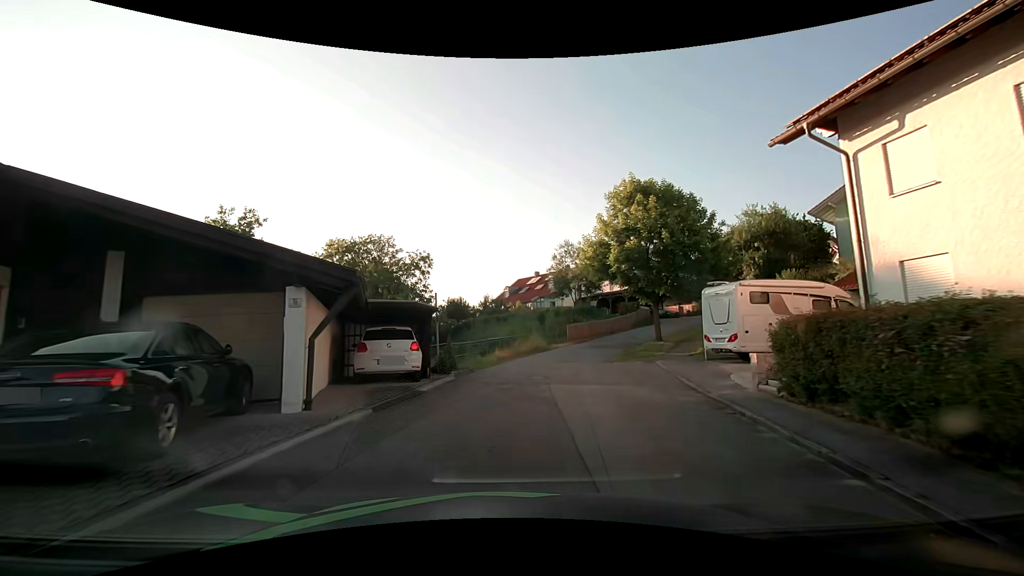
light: Day
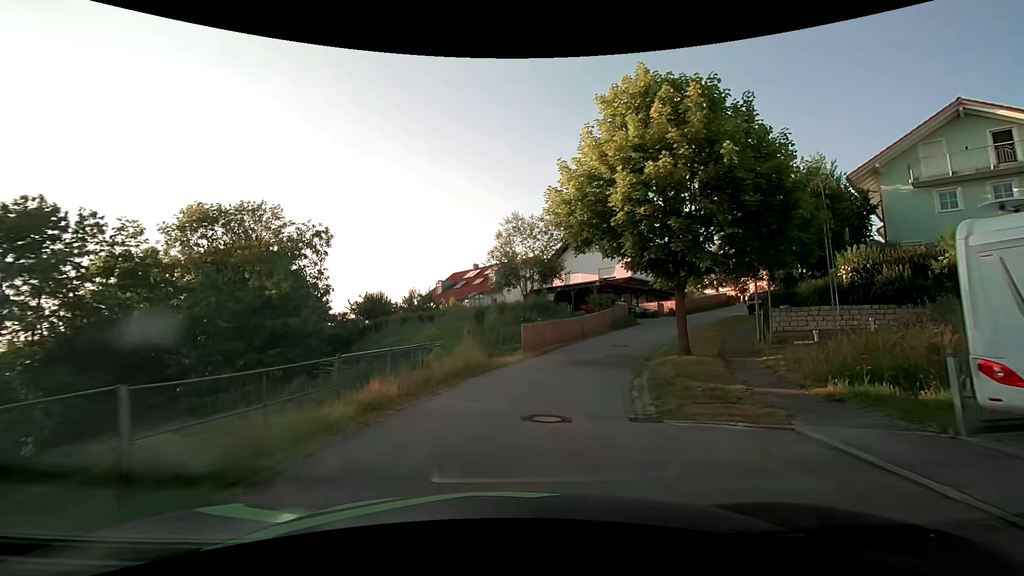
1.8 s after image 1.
(+0.7, +13.1) m; +8°
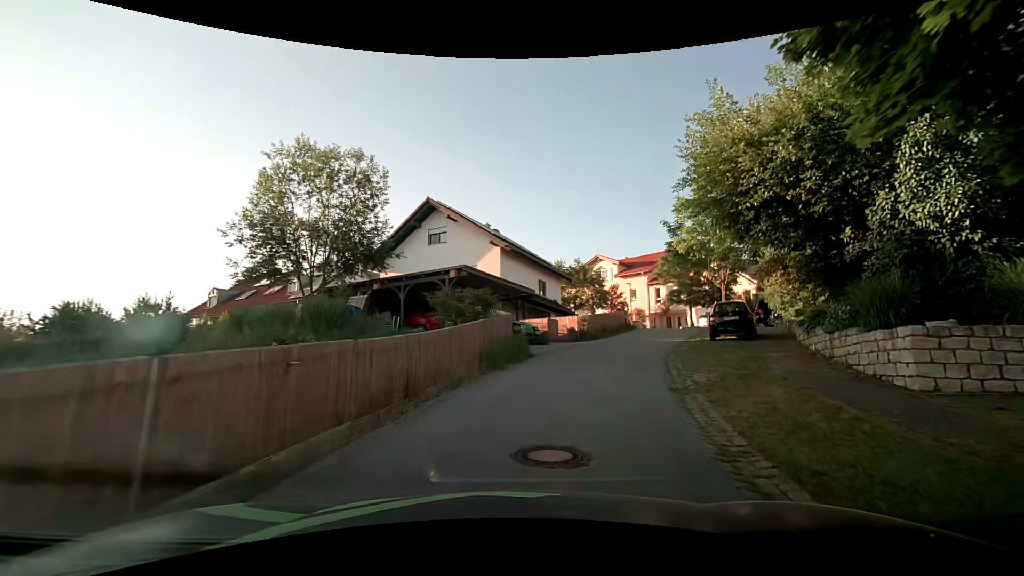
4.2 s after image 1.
(+1.9, +17.3) m; +15°
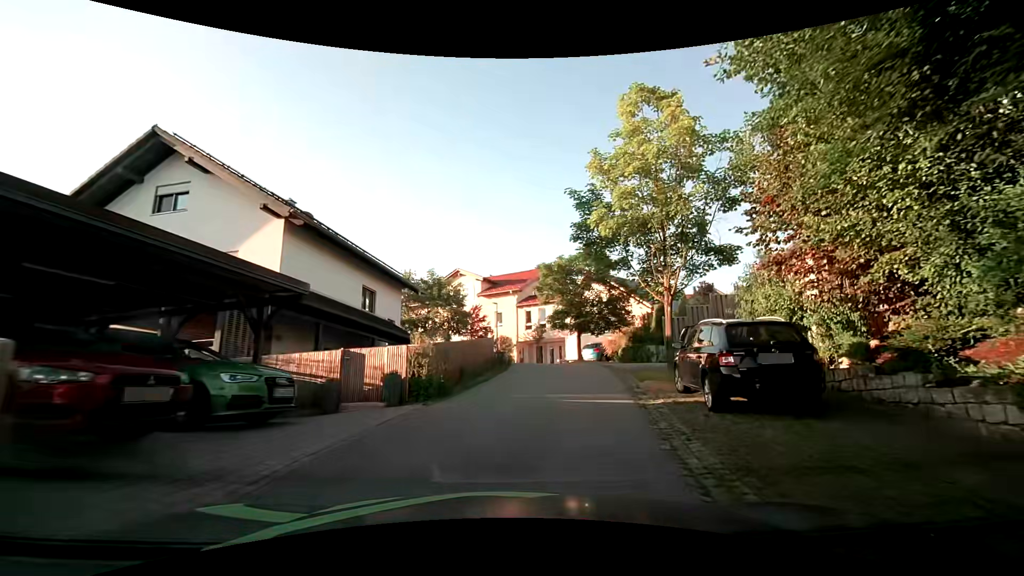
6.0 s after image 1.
(+2.0, +12.2) m; +17°
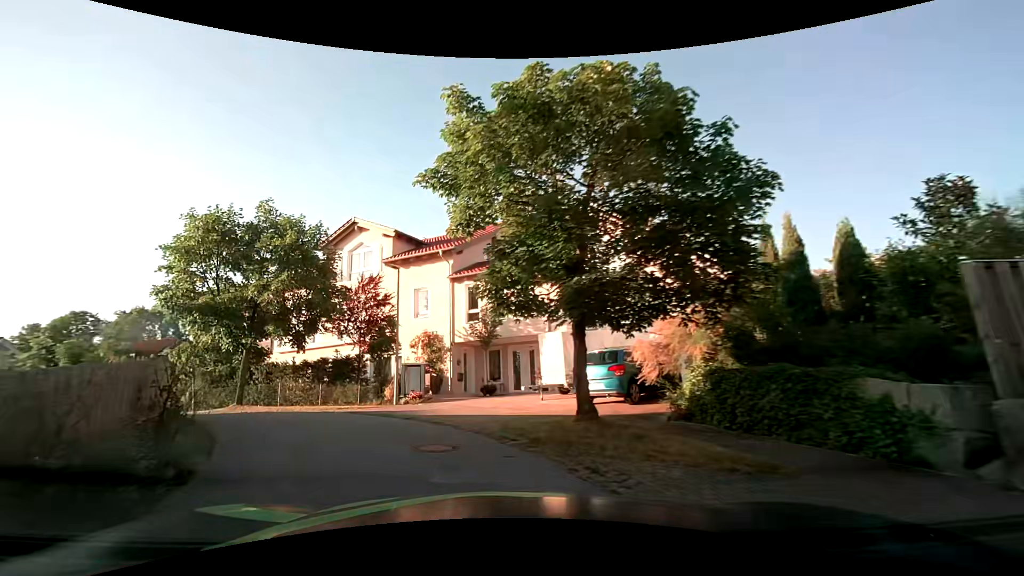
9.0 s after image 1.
(+2.9, +20.5) m; +5°
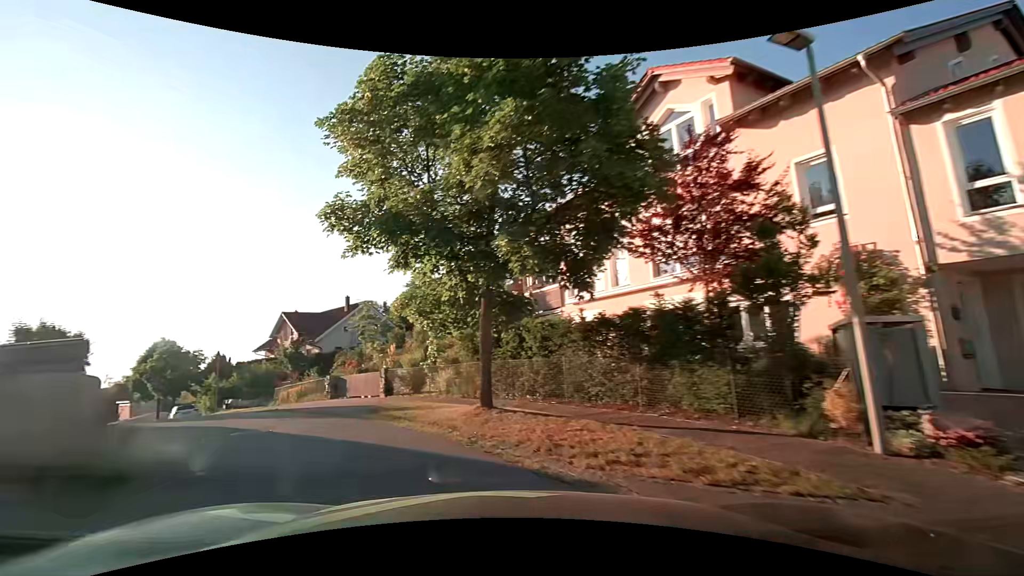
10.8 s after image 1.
(-3.2, +12.1) m; -33°
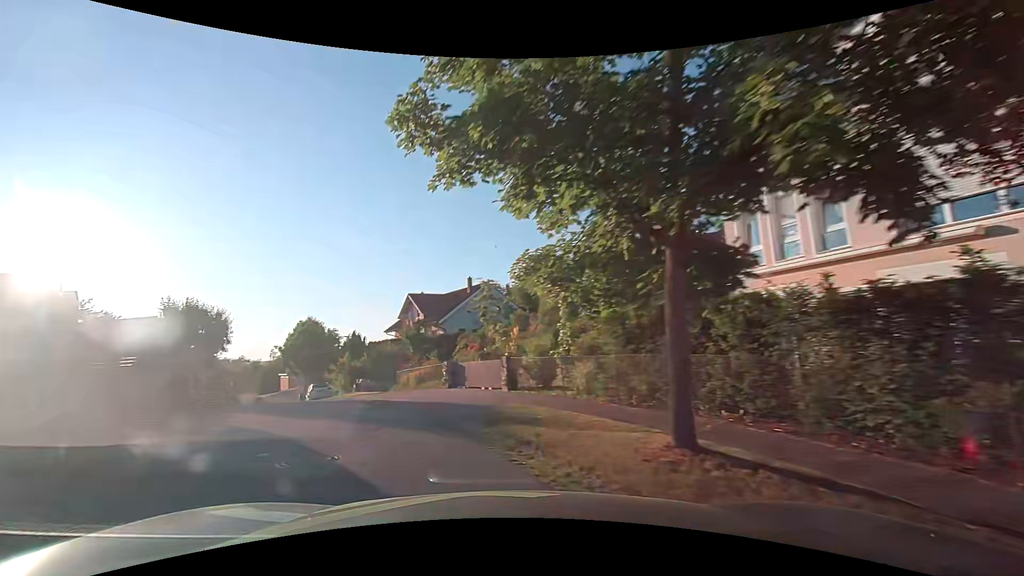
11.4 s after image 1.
(-0.6, +4.2) m; -15°
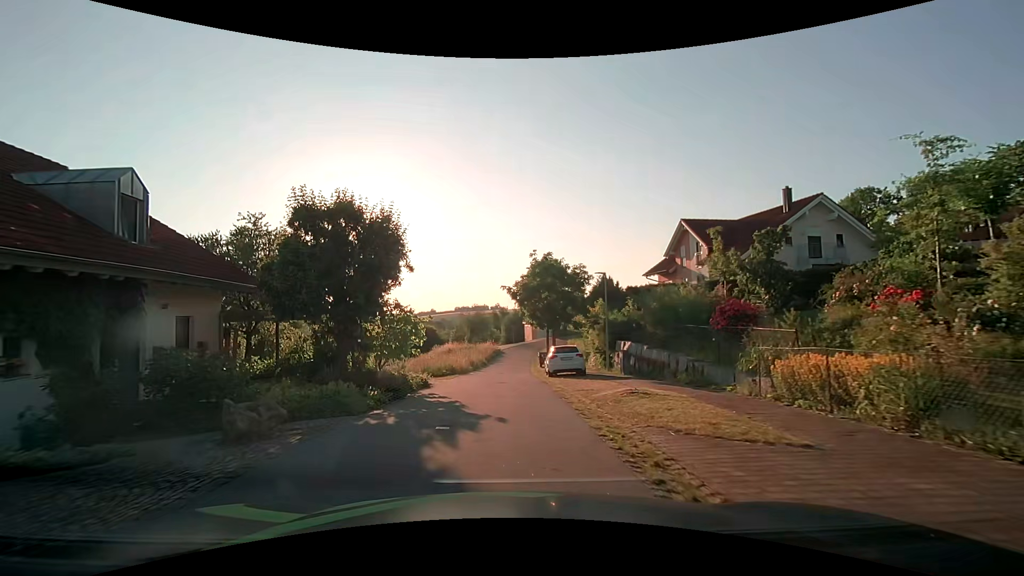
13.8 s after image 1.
(-5.7, +16.7) m; -28°
